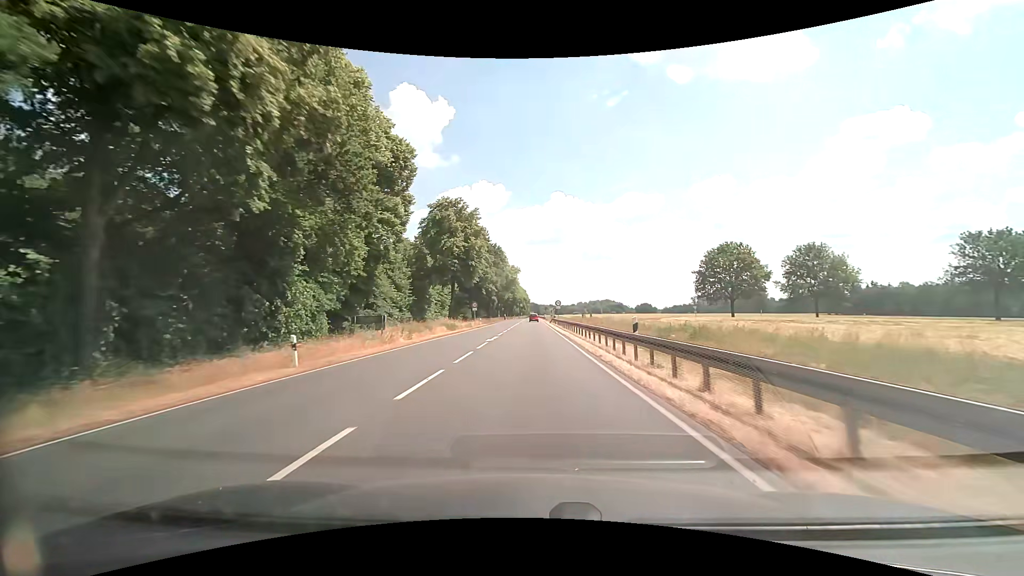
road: primary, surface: asphalt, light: Day
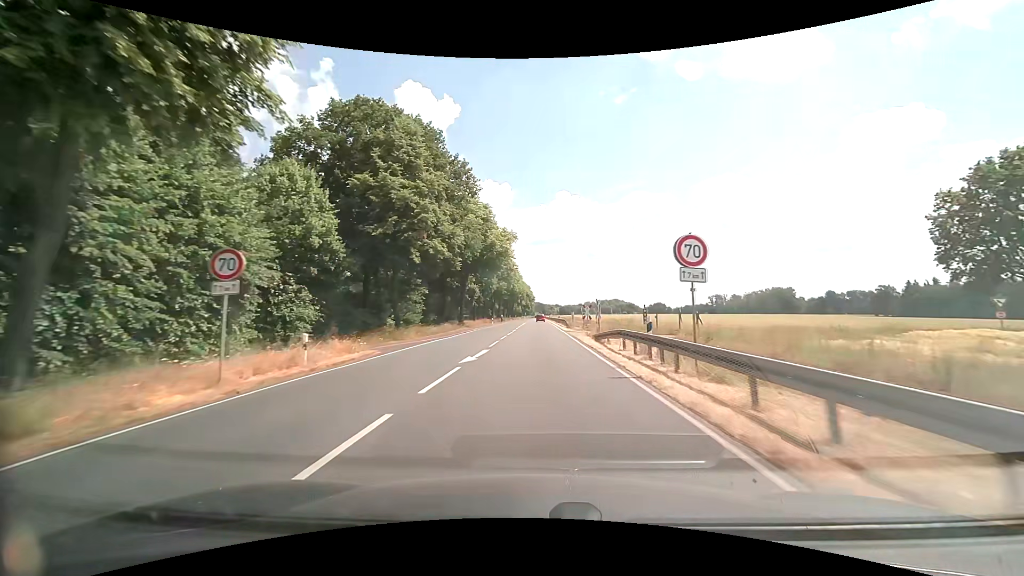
(-0.2, +53.6) m; 0°
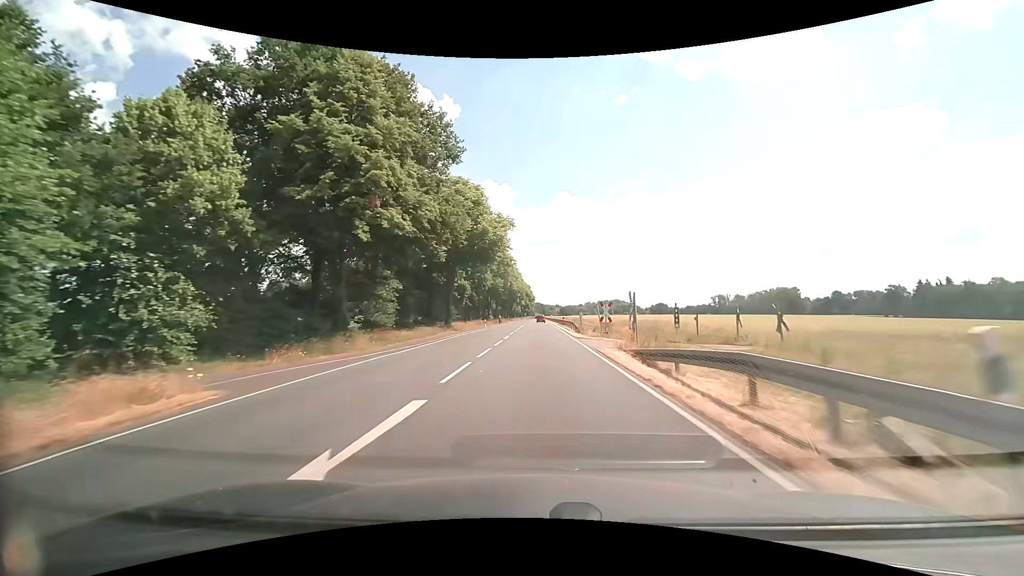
(0.0, +10.7) m; 0°
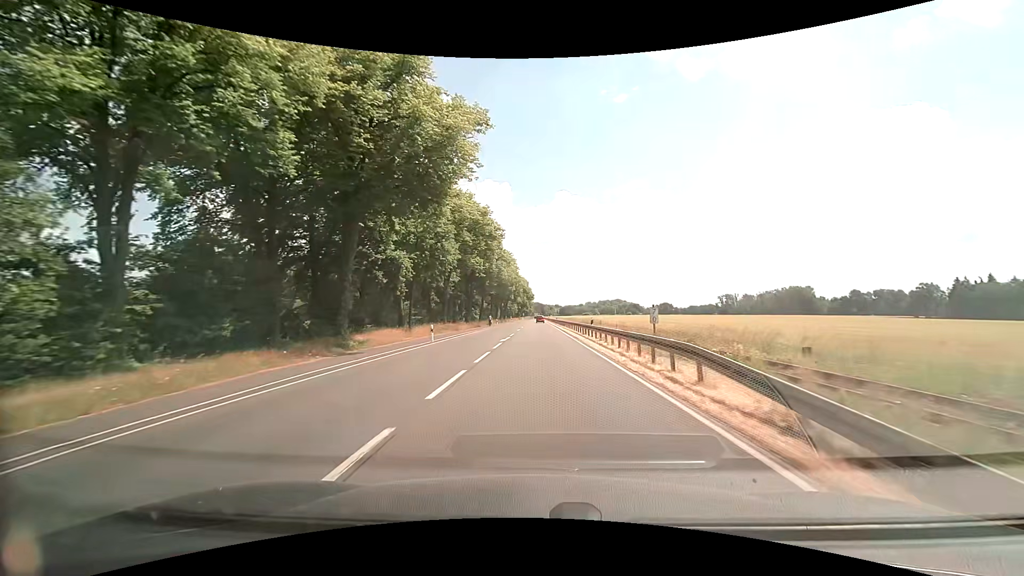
(0.0, +32.2) m; 0°
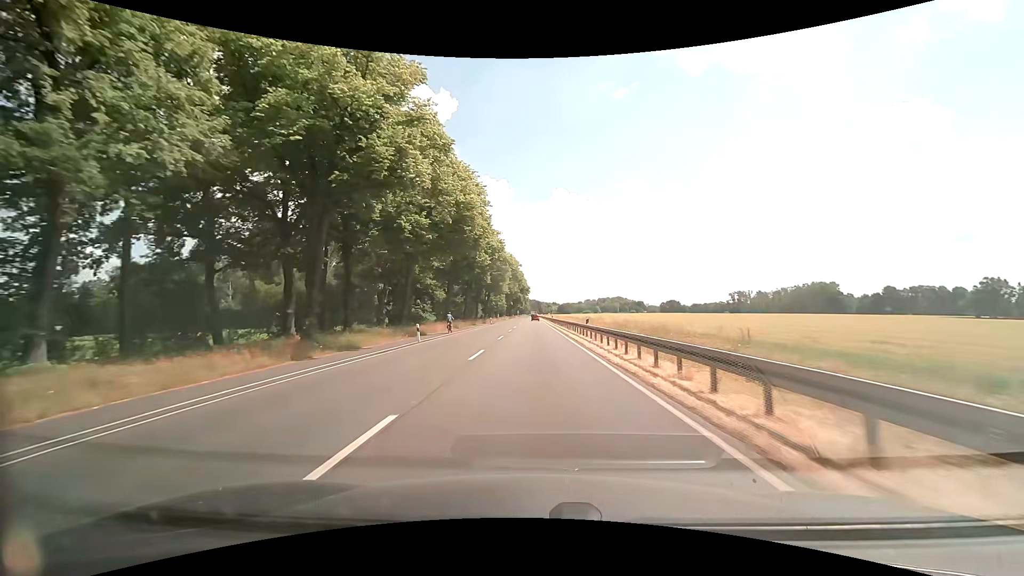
(+0.4, +53.8) m; 0°
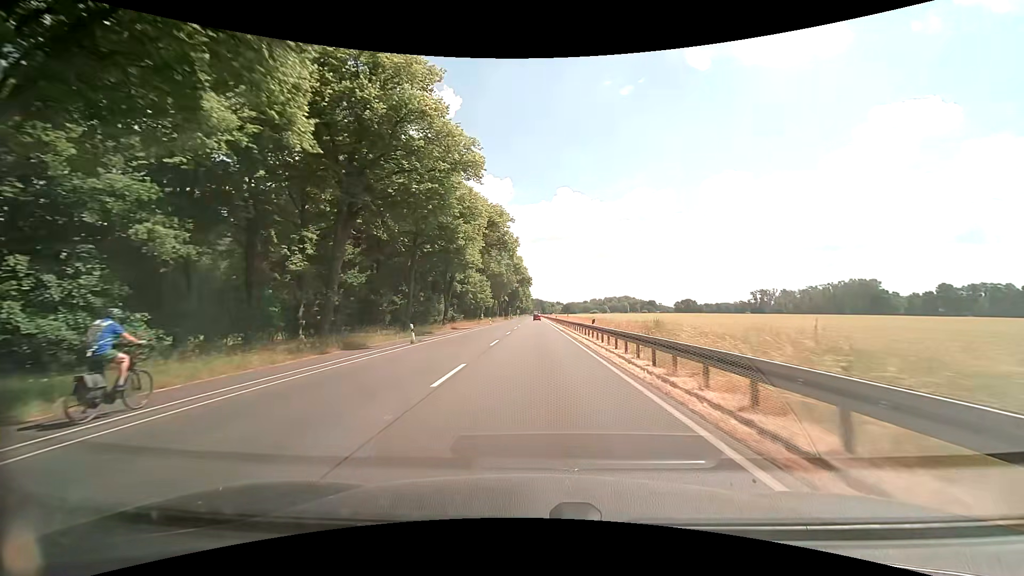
(-0.1, +54.0) m; 0°
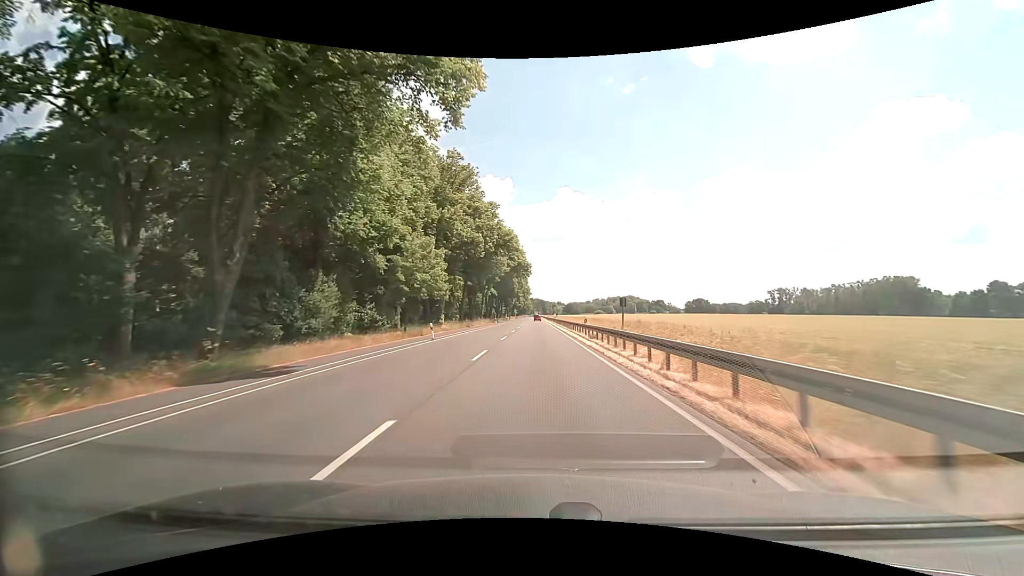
(-0.1, +43.2) m; 0°
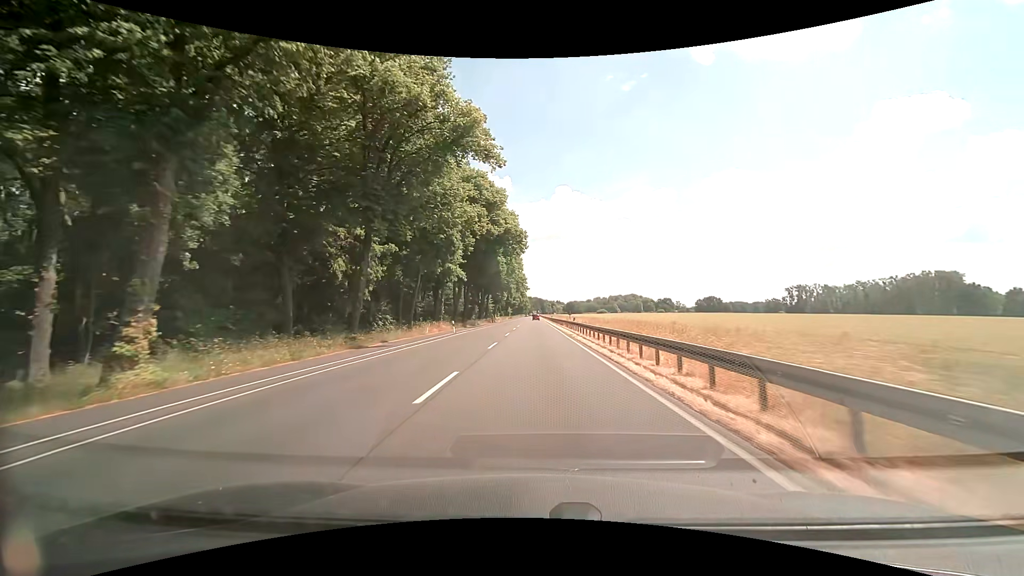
(+0.2, +43.1) m; 0°
(0, +10) (0, +20) (0, +30) (0, +40) (0, +50) (0, +60) (0, +70) (0, +80) (0, +90) (0, +100) m
